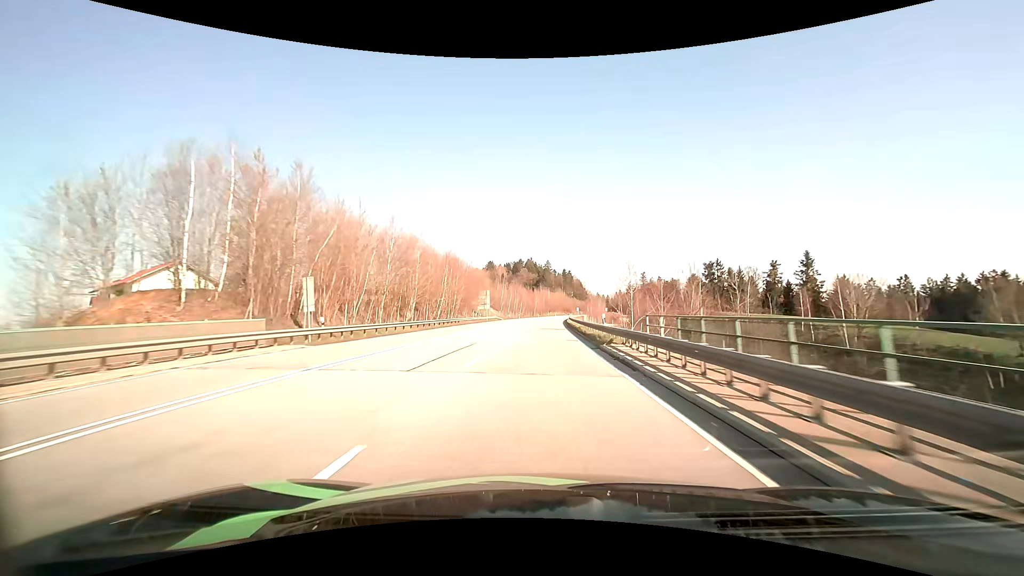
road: primary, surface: asphalt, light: Day
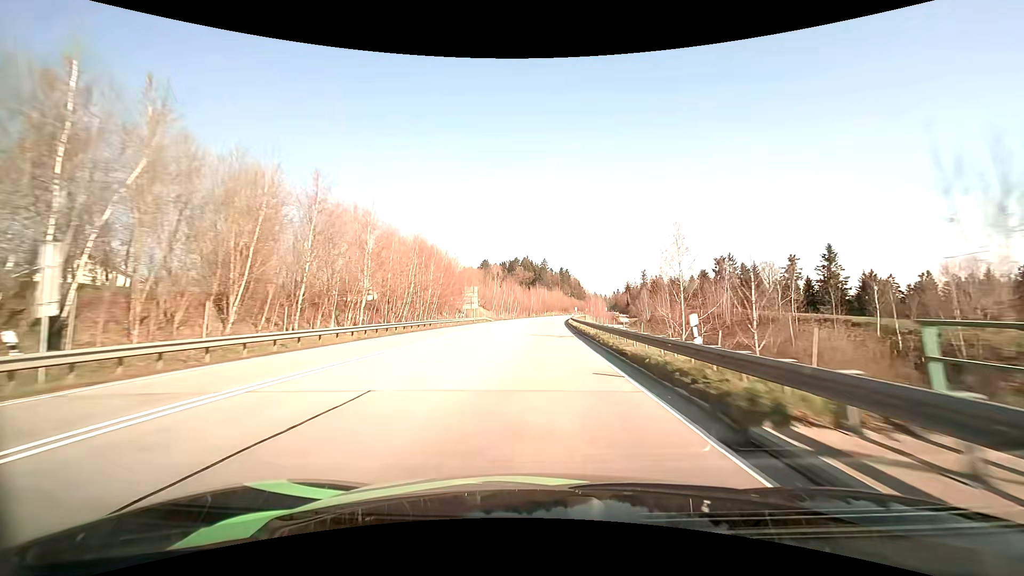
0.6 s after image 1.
(+0.1, +14.2) m; +1°
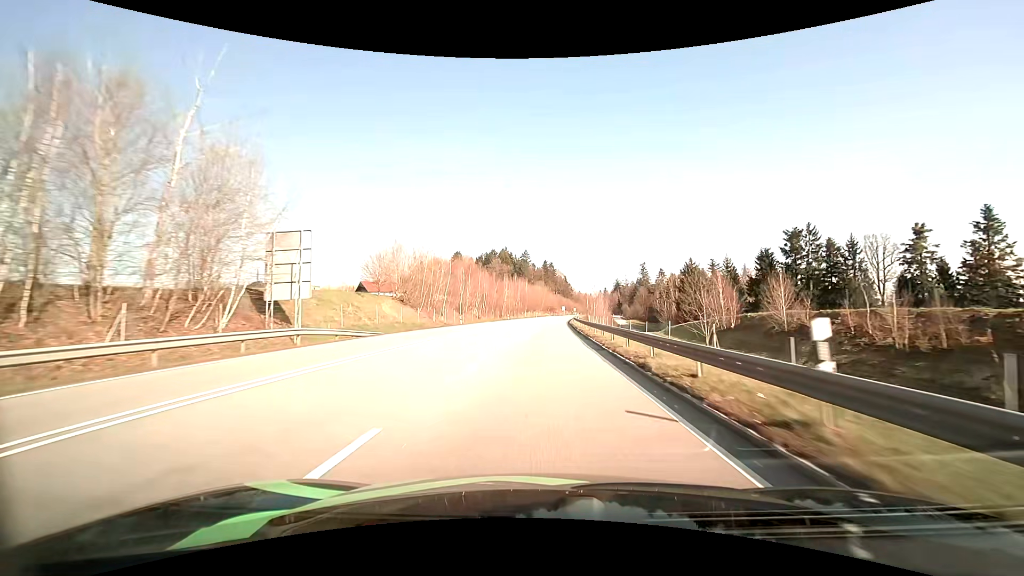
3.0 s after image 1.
(+0.9, +56.5) m; +2°
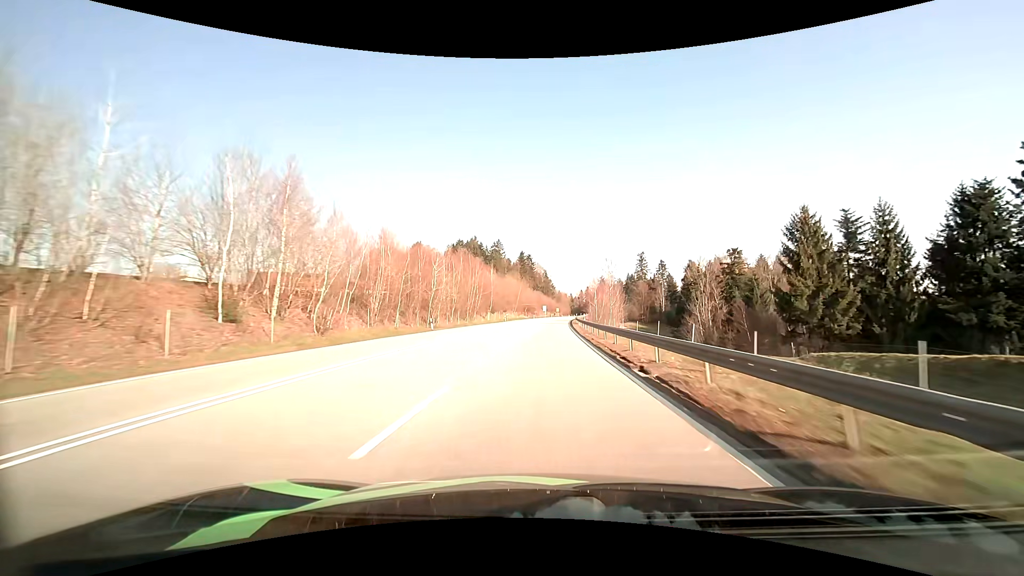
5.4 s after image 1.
(+1.3, +56.6) m; +3°
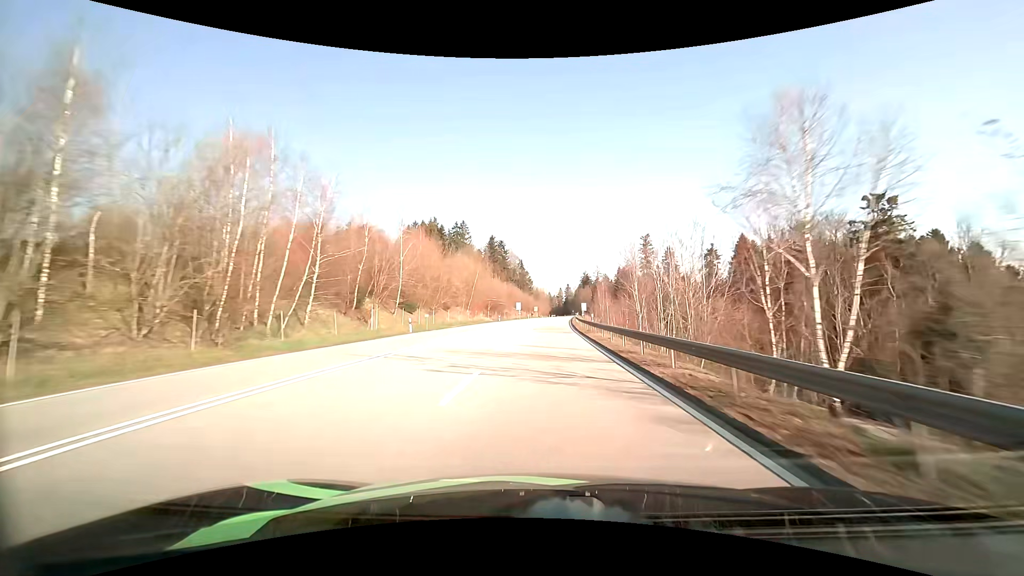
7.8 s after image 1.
(+1.3, +57.1) m; +3°
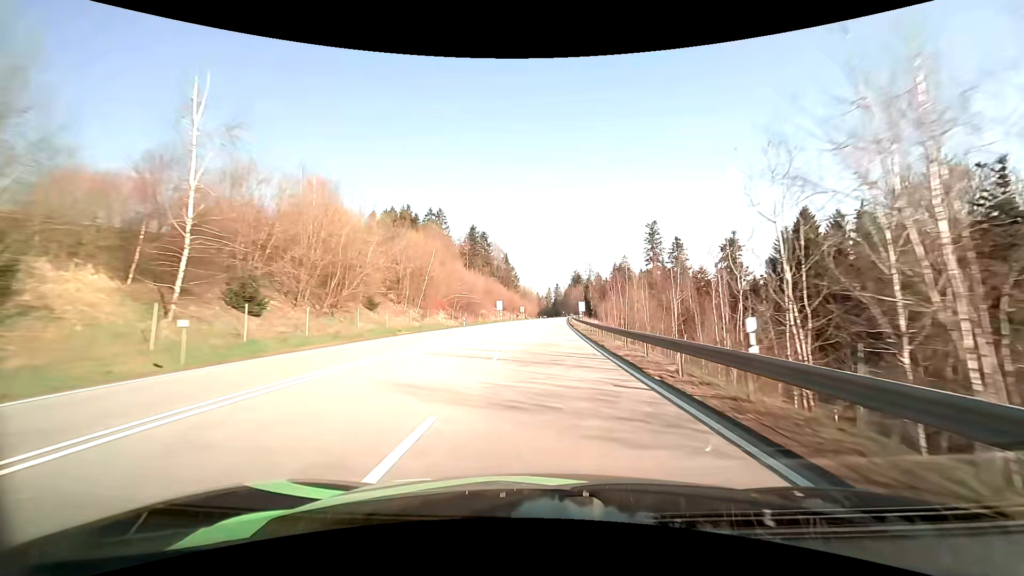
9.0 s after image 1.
(+0.4, +28.9) m; +1°
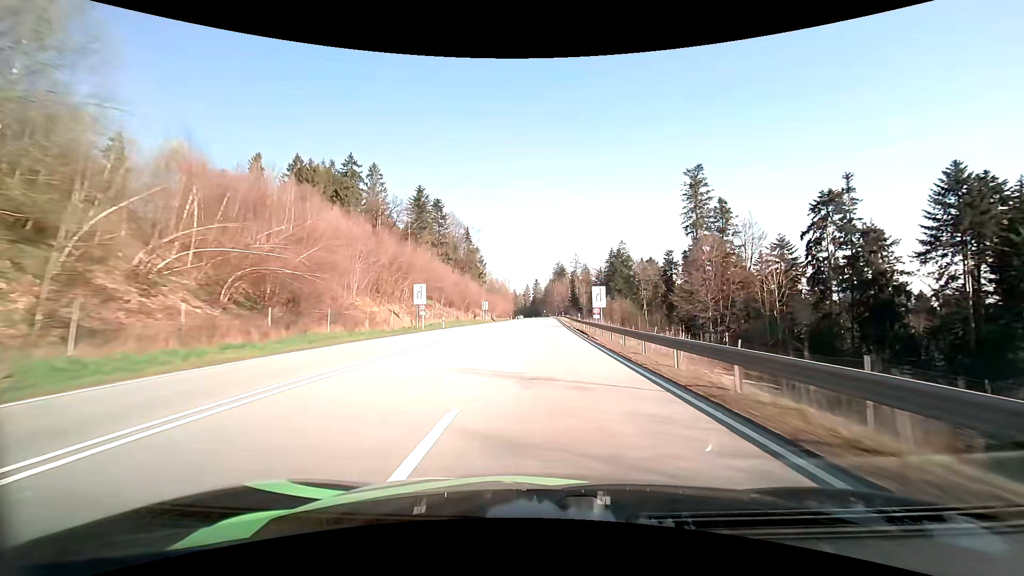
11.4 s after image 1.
(+1.1, +58.6) m; +2°
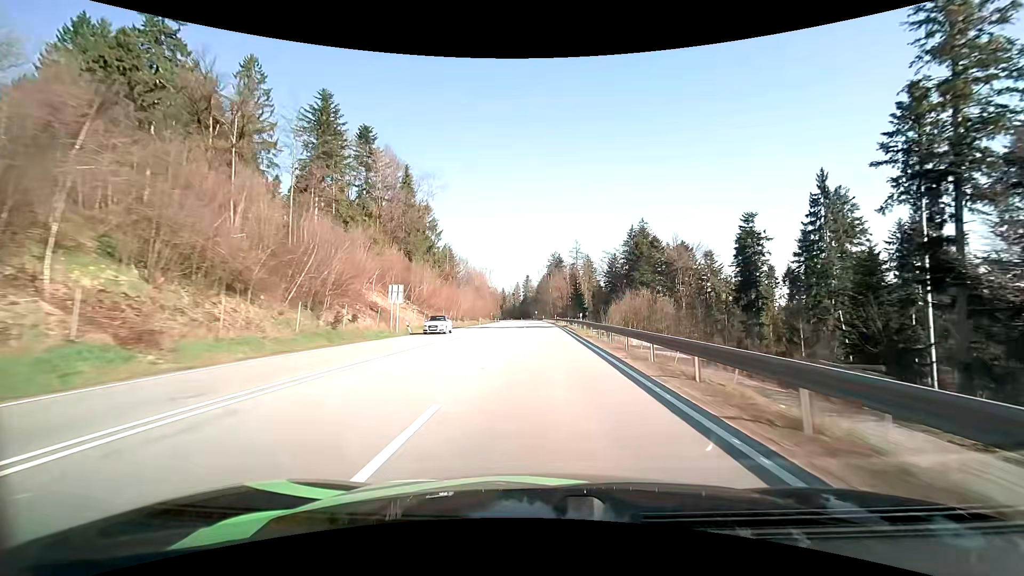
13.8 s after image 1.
(+0.9, +59.5) m; +1°
(0, +10) (0, +20) (0, +30) (0, +40) (0, +50) (0, +60) (0, +70) (-1, +80) (-1, +90) (-1, +100) m
